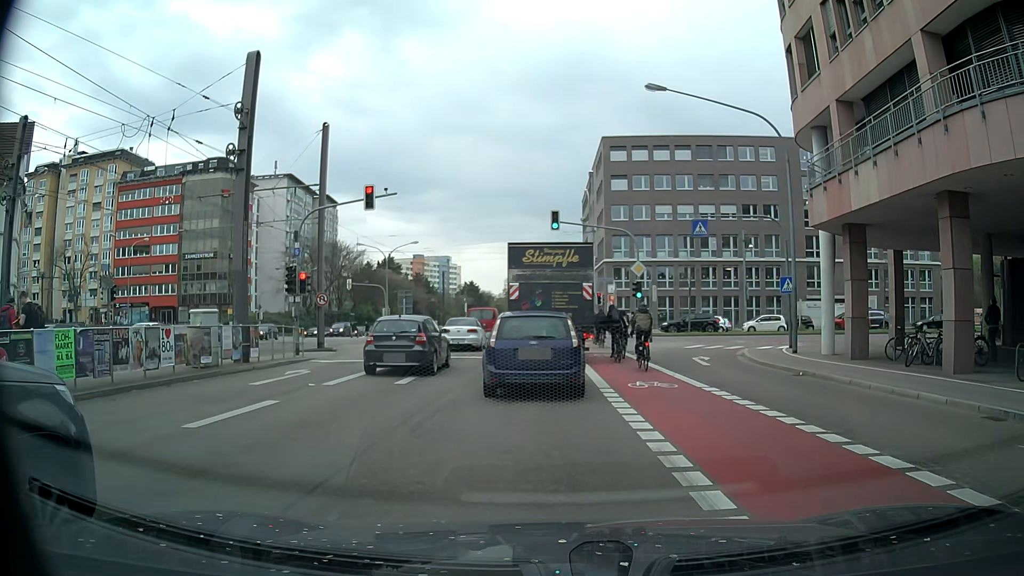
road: secondary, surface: asphalt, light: Day
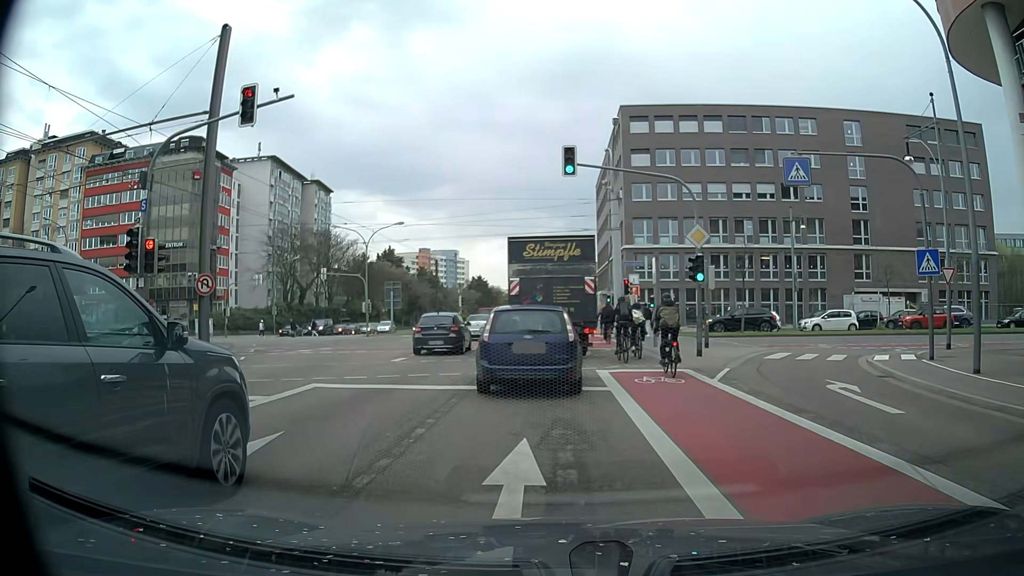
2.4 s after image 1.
(0.0, +11.6) m; -1°
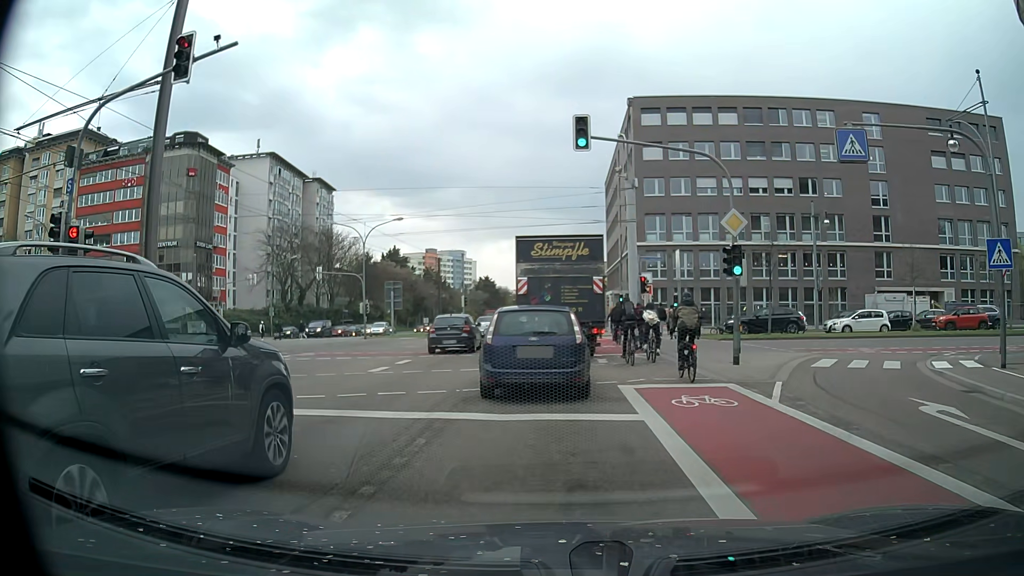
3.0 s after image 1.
(0.0, +3.3) m; 0°
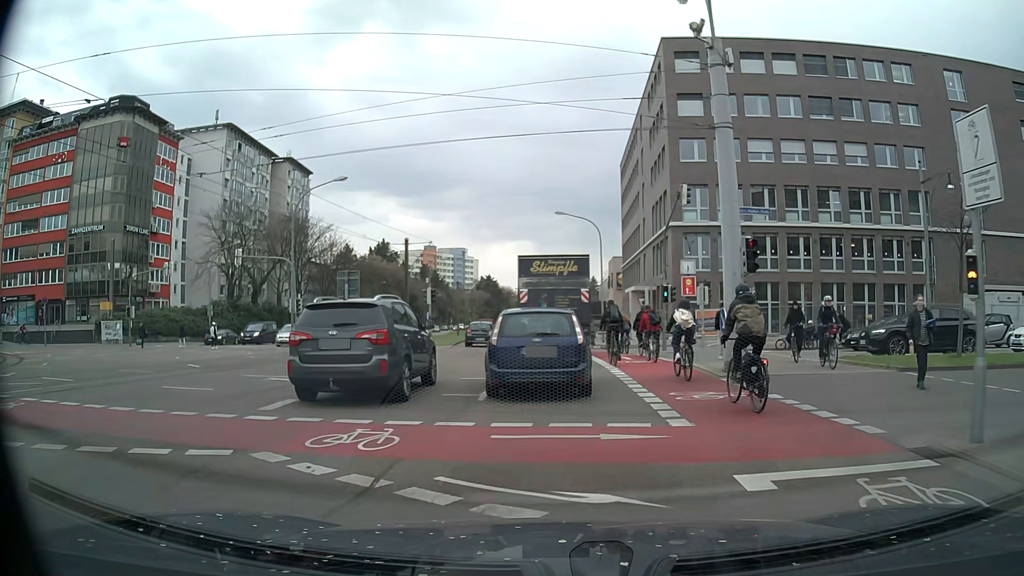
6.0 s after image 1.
(-0.1, +16.9) m; 0°
(0, +10) (0, +20) (-1, +30) (-2, +40) (-3, +50) (-3, +60) (-4, +70) (-5, +80) (-7, +90) (-10, +99) m
